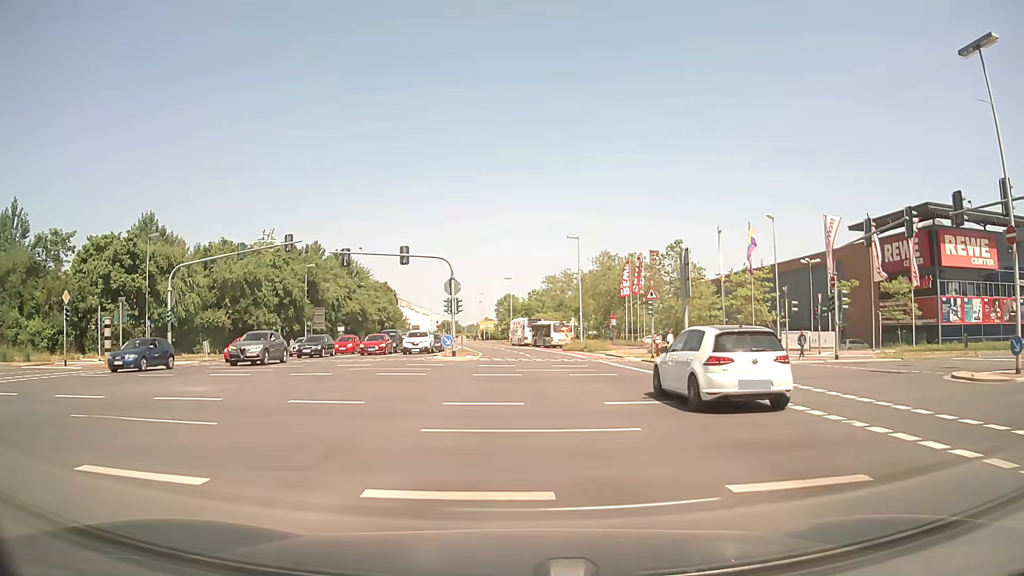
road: secondary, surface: asphalt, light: Day
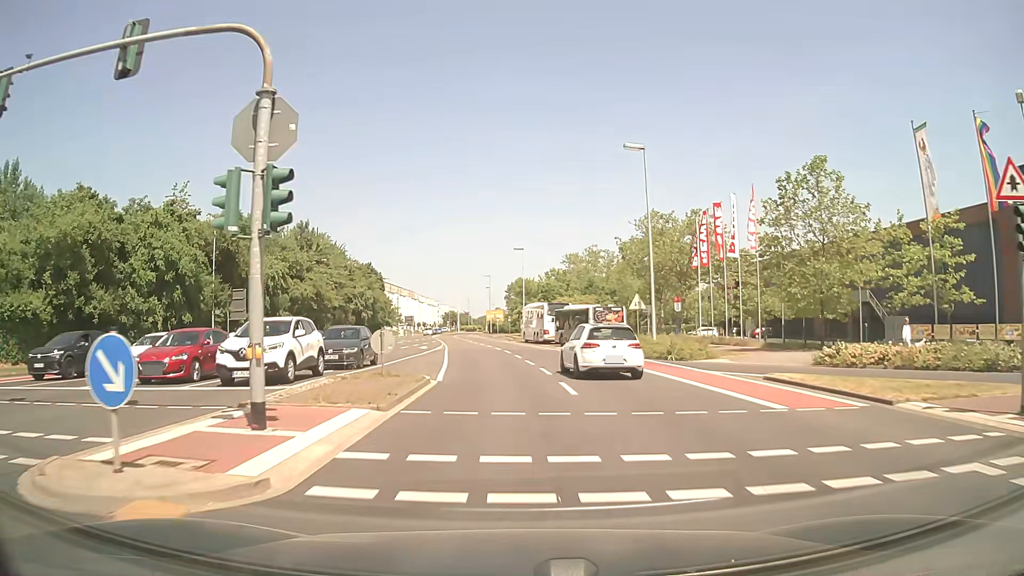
(0.0, +29.5) m; -1°
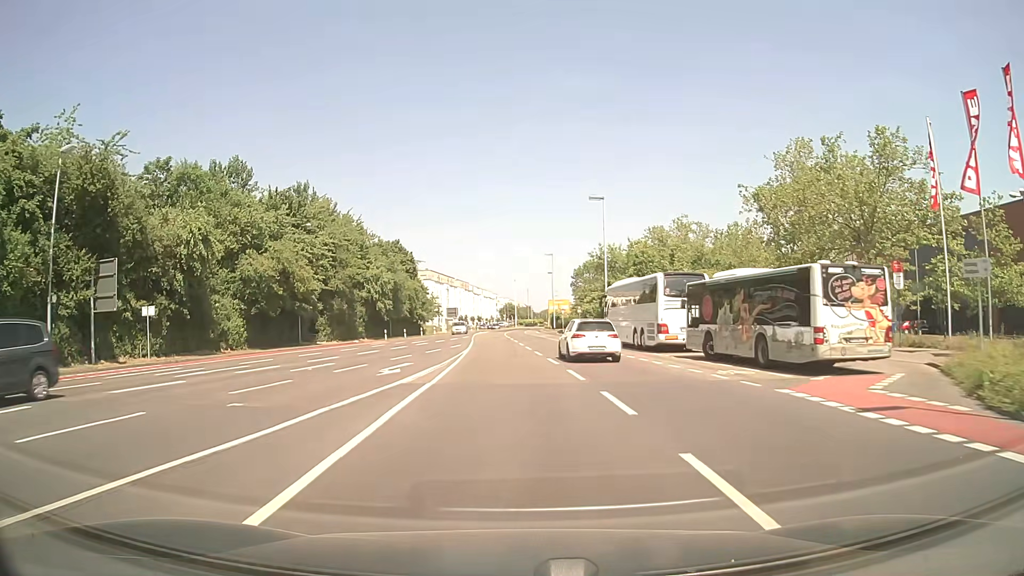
(-0.9, +27.9) m; -5°
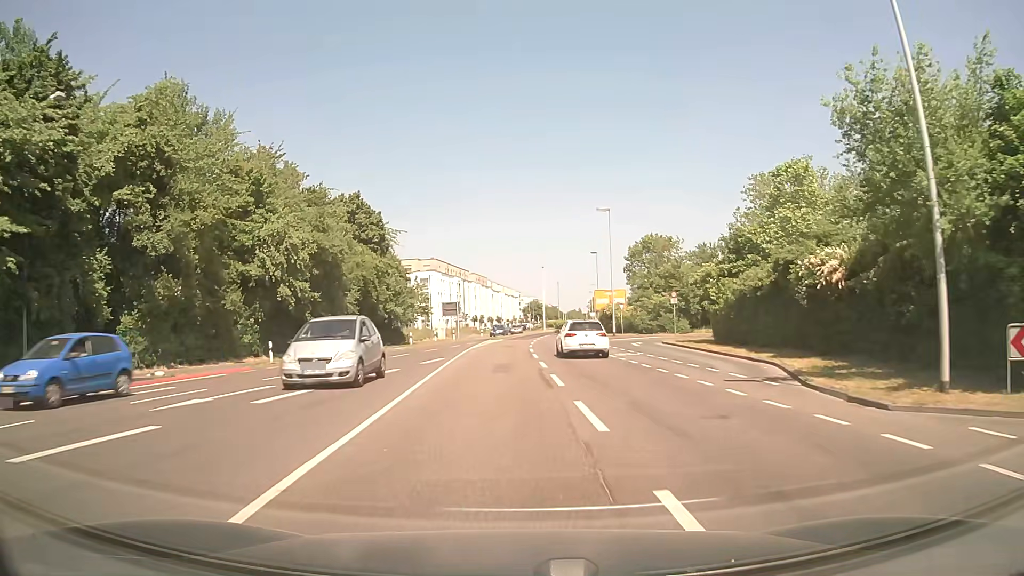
(-0.7, +37.6) m; -2°
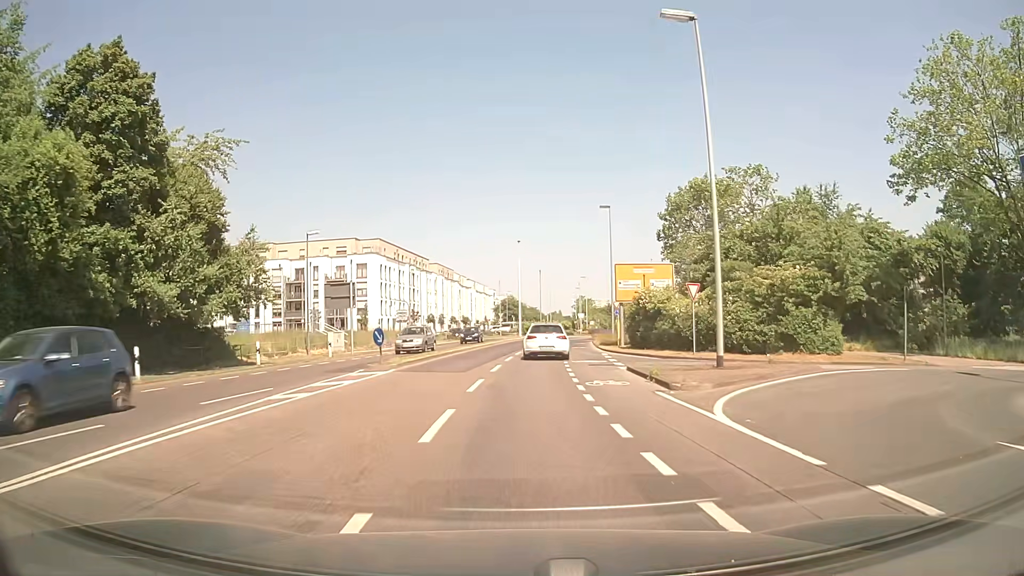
(+1.6, +36.5) m; +1°
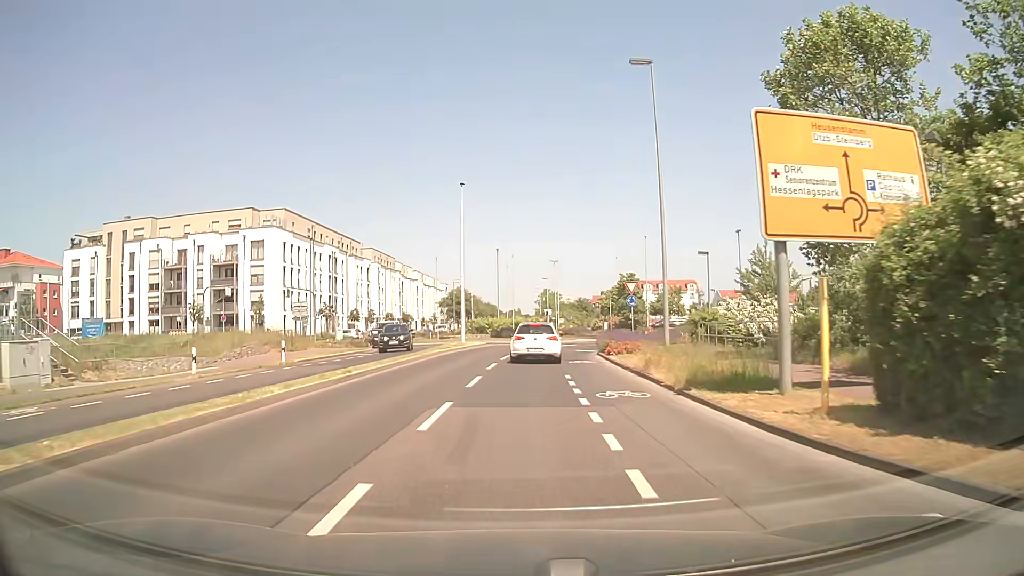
(+1.1, +29.2) m; +4°
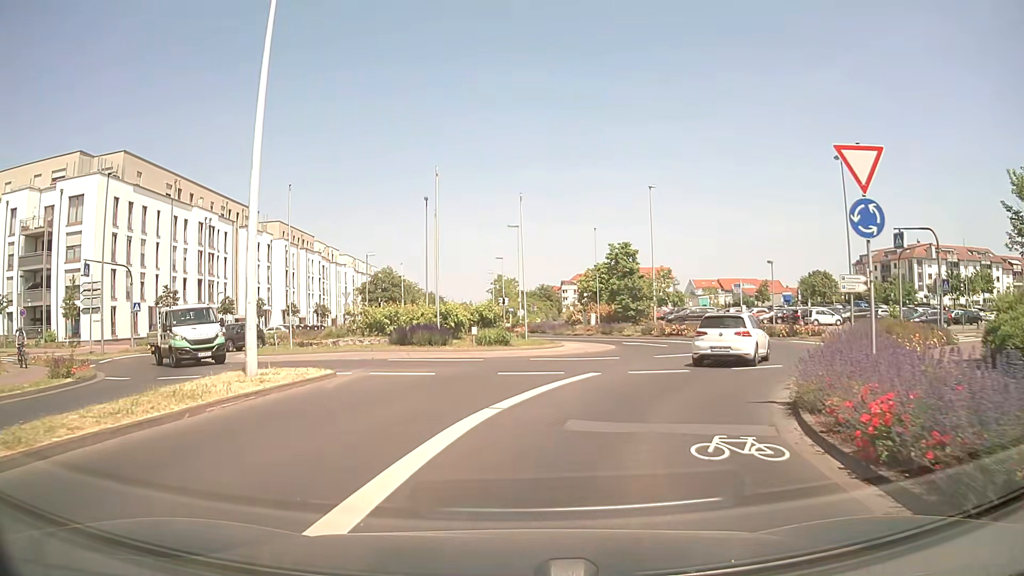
(+0.8, +28.7) m; +4°
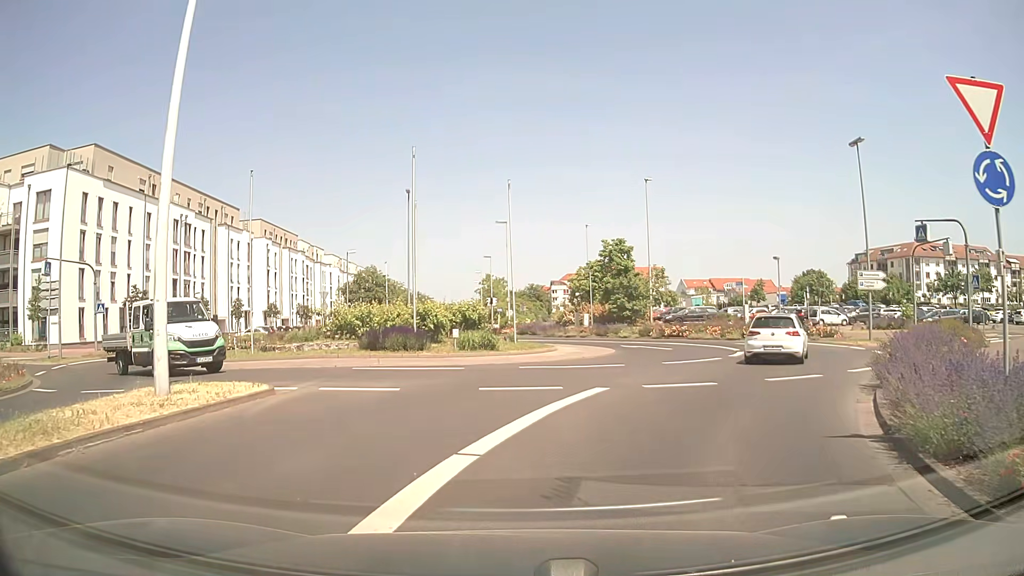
(0.0, +3.0) m; +1°
(+1, +10) (+6, +19) (+10, +28) (+9, +37) (+4, +46) (-3, +53) (-6, +63) (-7, +73) (-8, +83) (-9, +93) m
